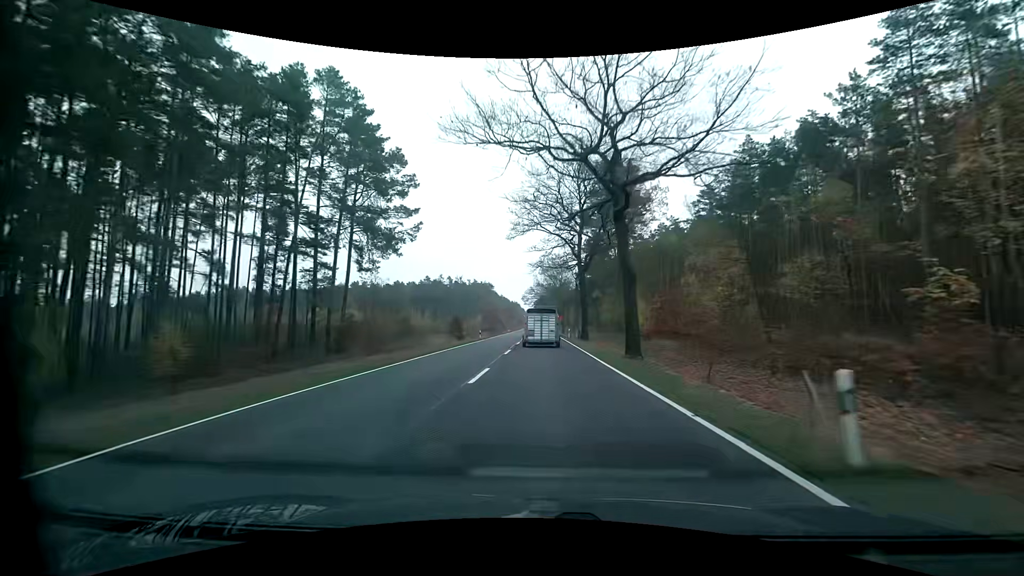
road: primary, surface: asphalt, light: Day
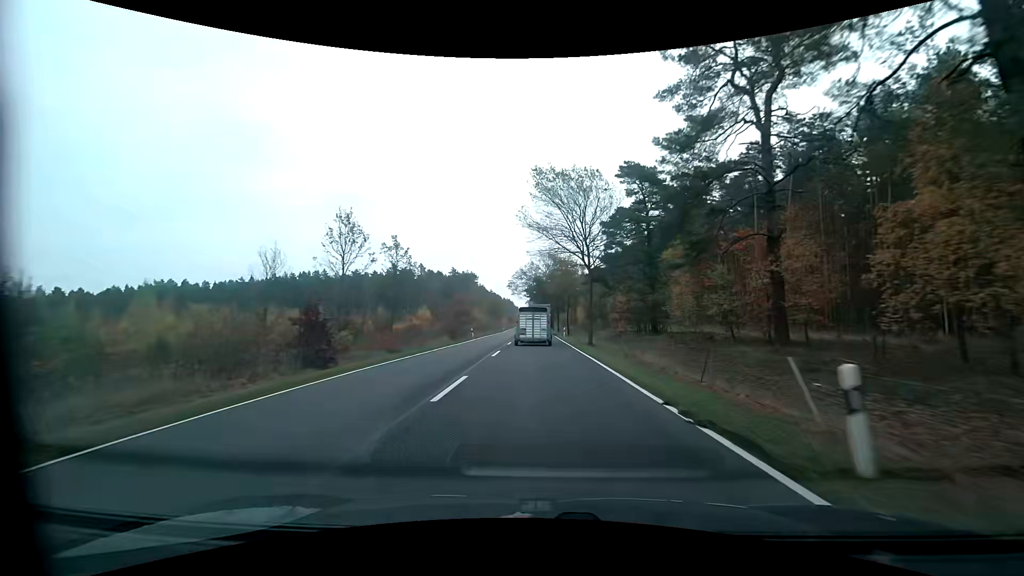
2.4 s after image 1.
(+0.5, +50.7) m; +1°
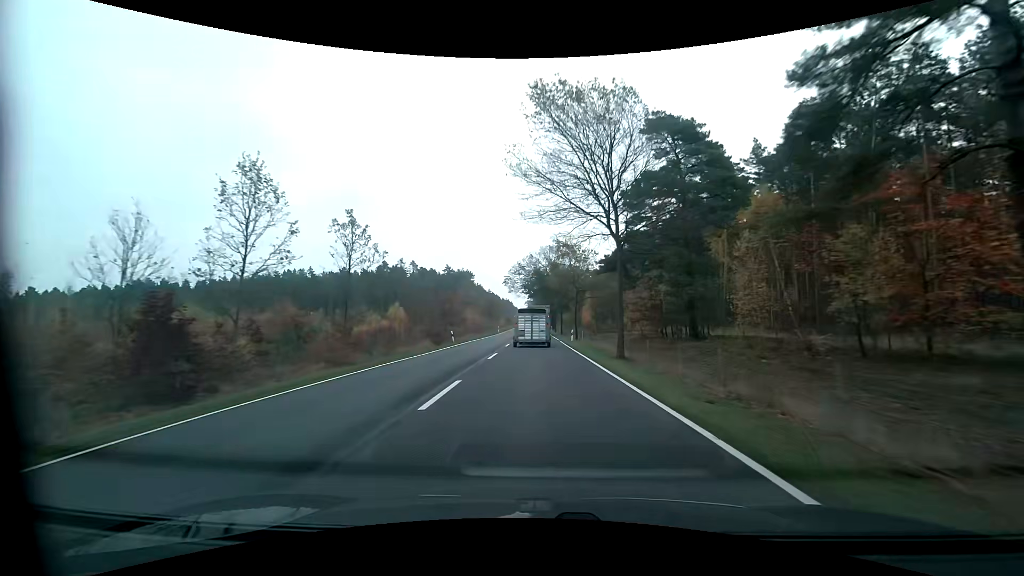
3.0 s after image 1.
(0.0, +12.7) m; 0°
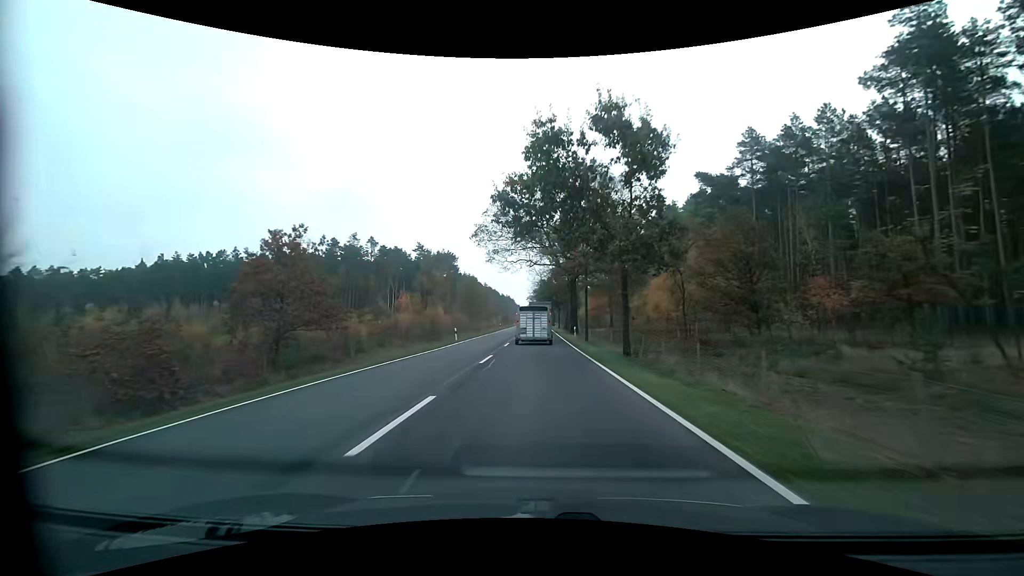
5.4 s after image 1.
(-0.1, +50.8) m; 0°
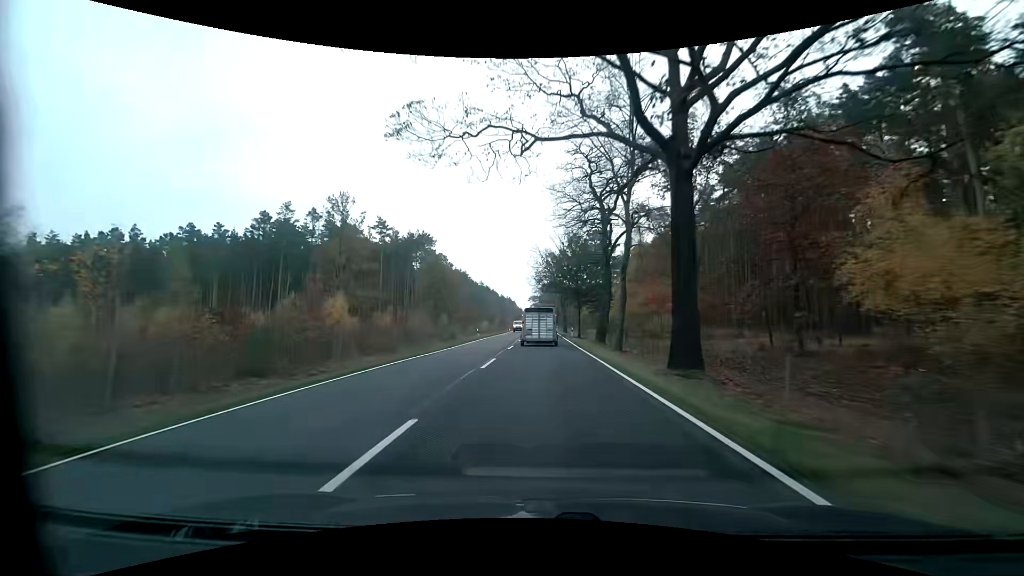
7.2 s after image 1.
(-0.1, +38.1) m; 0°
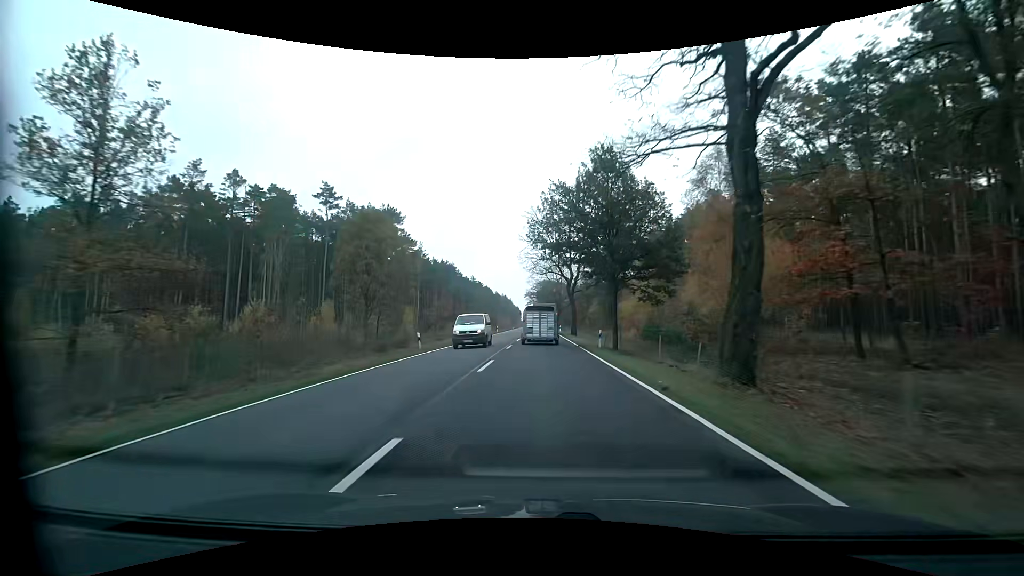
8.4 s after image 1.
(+0.1, +25.3) m; 0°
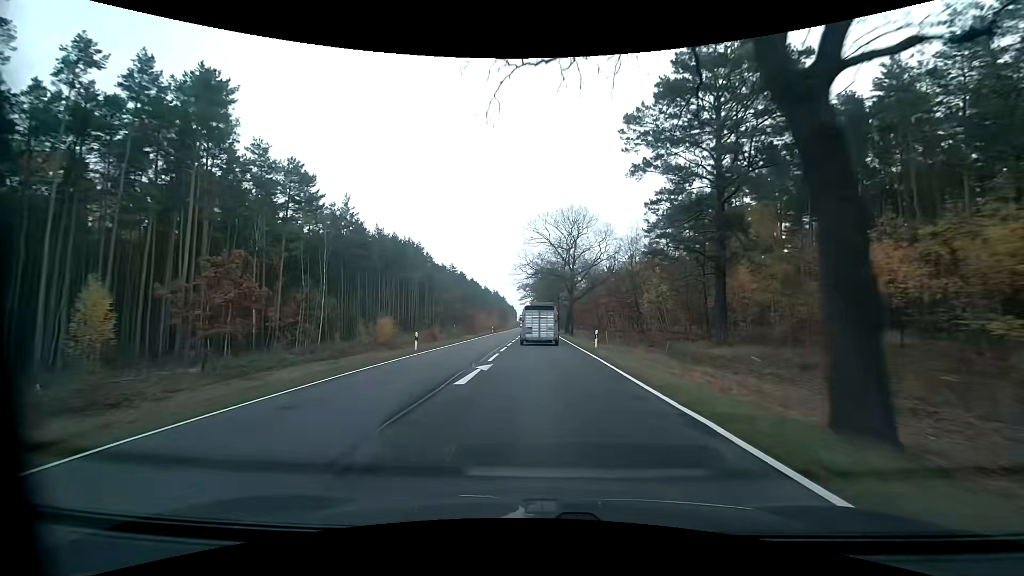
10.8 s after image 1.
(+0.3, +50.4) m; +1°
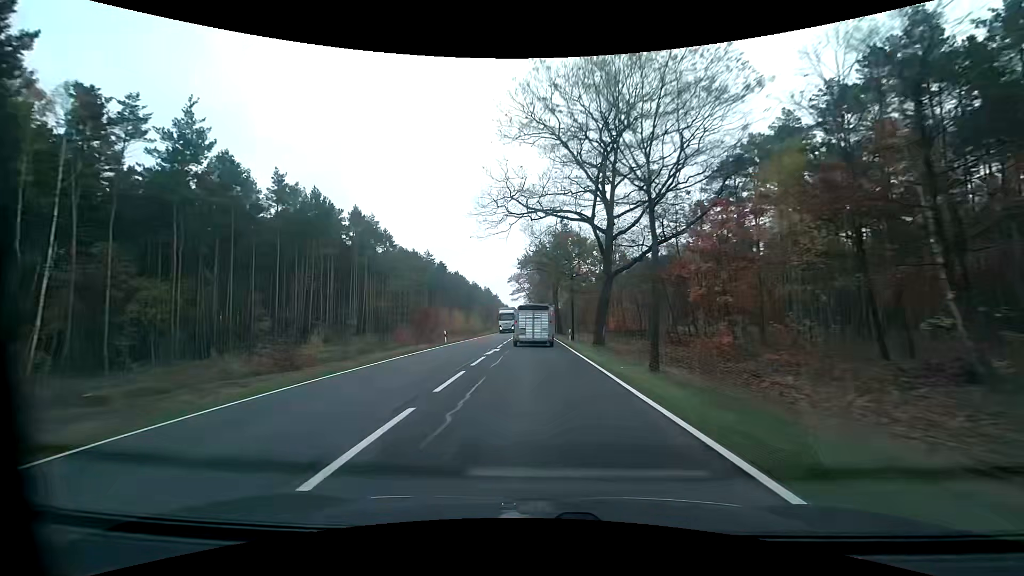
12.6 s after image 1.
(0.0, +37.4) m; 0°
(0, +10) (0, +20) (0, +30) (0, +40) (0, +50) (-1, +60) (-1, +70) (-1, +80) (-1, +90) (-1, +100) m
